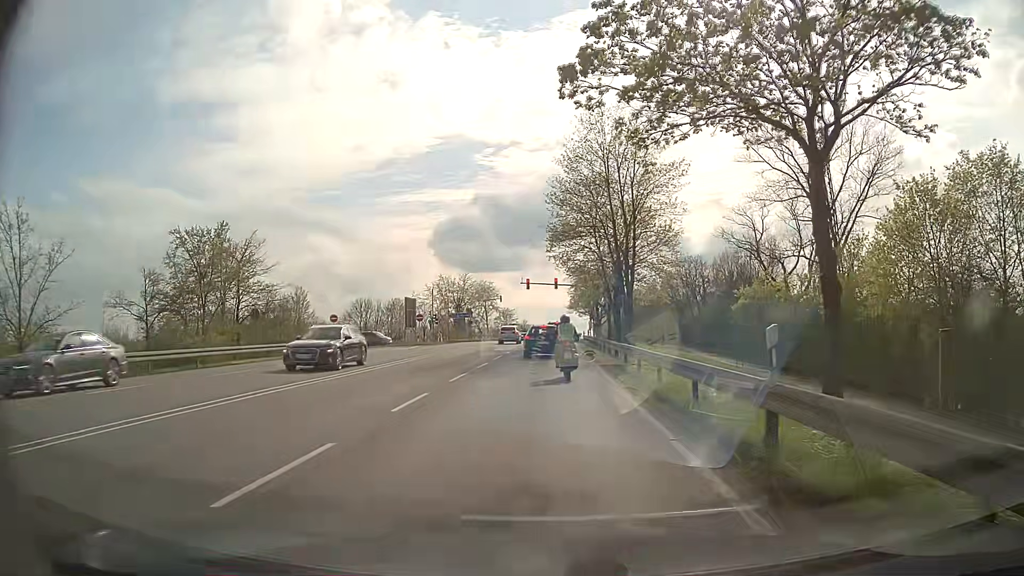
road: secondary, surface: asphalt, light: Day
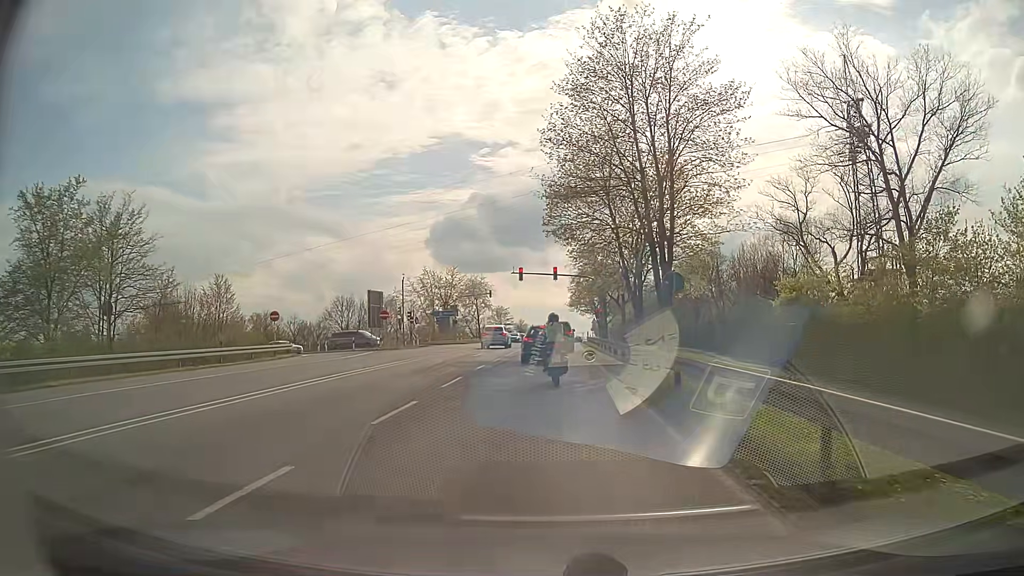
(+0.1, +13.1) m; 0°
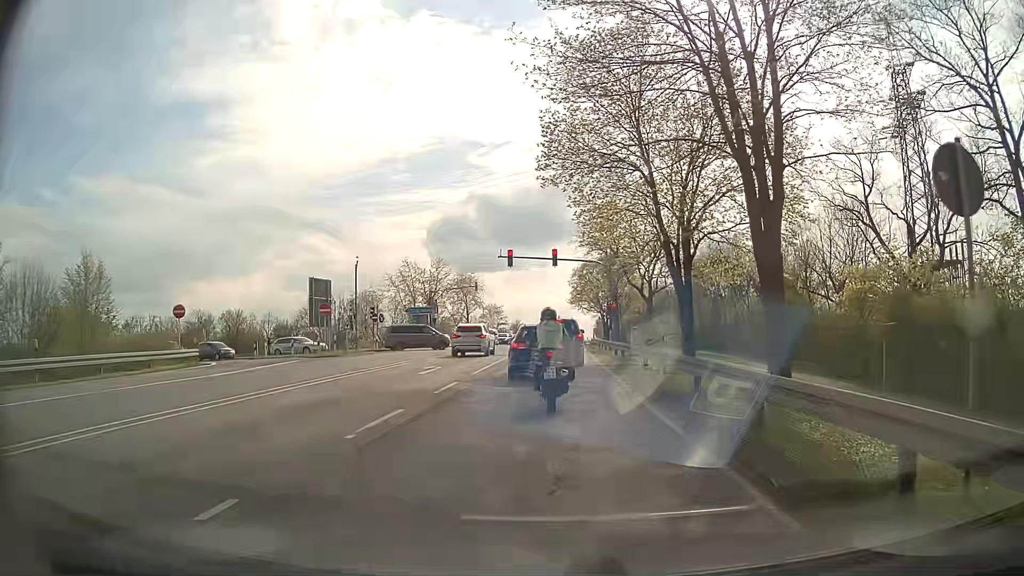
(0.0, +13.0) m; +1°
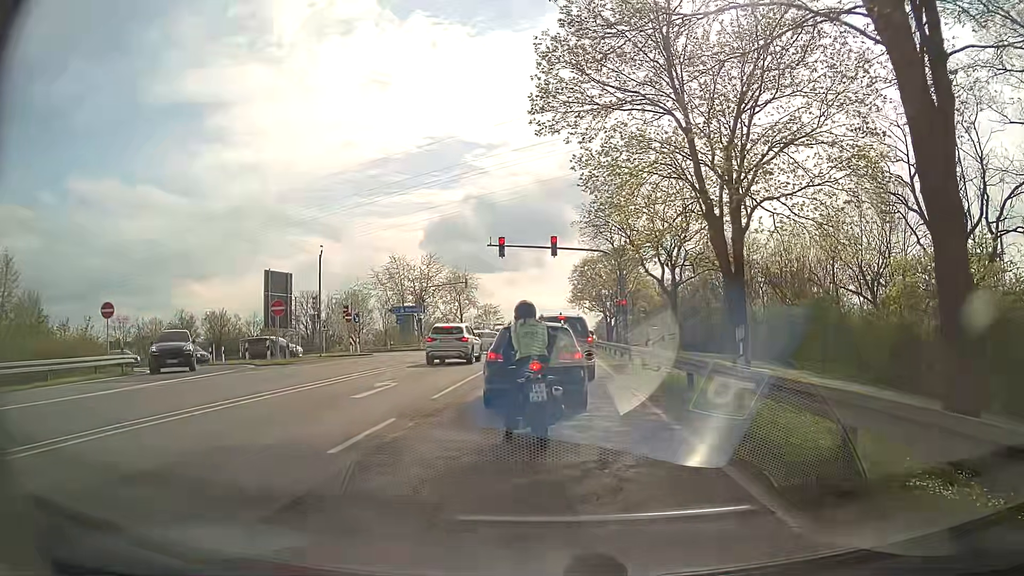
(-0.1, +6.5) m; 0°
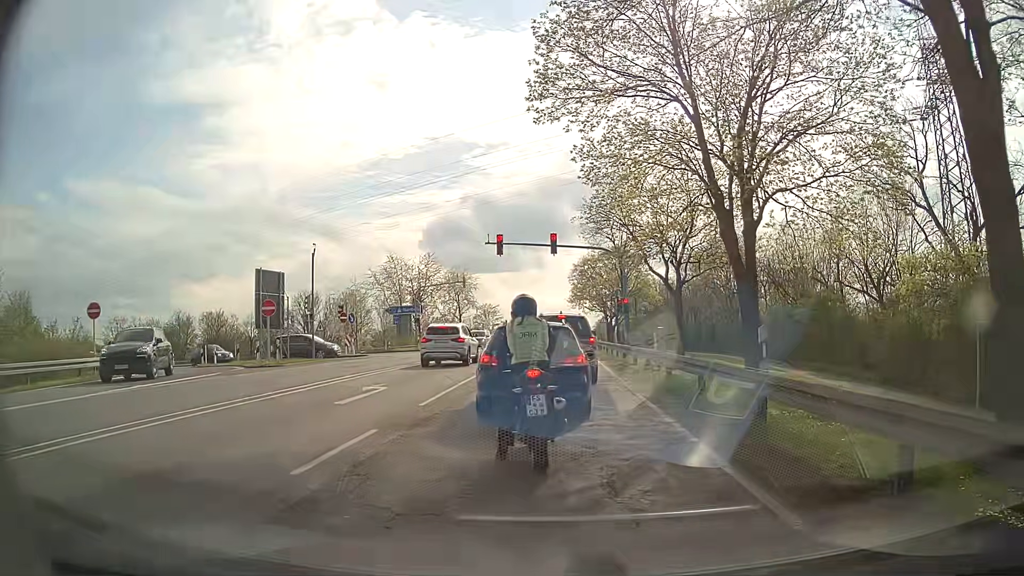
(0.0, +1.1) m; 0°
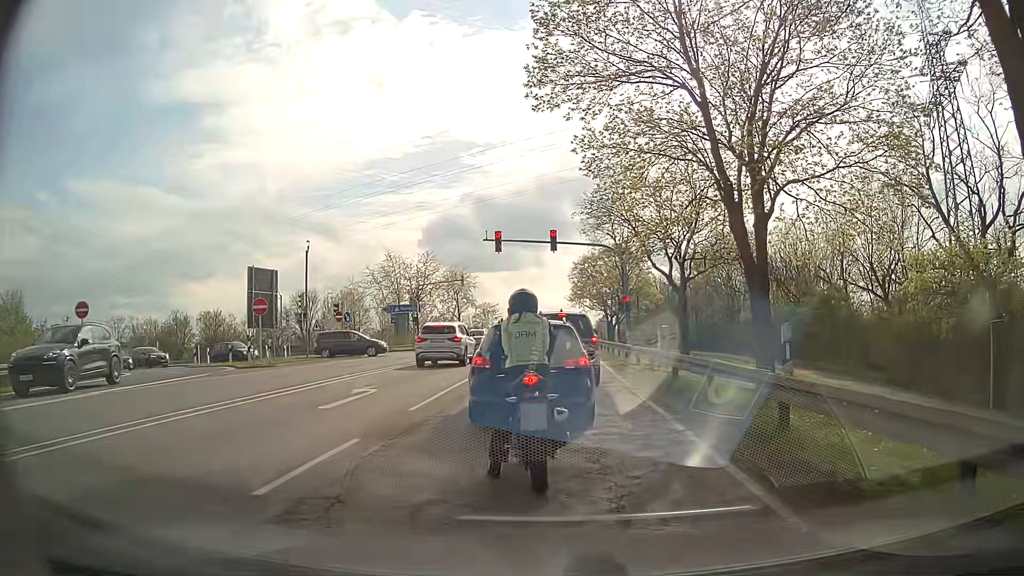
(0.0, +0.9) m; +1°
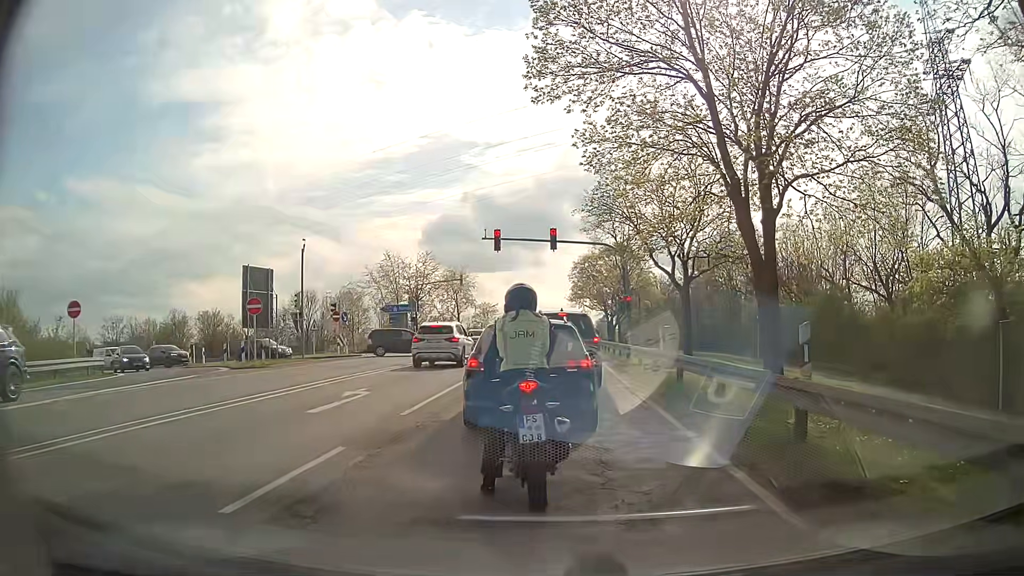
(0.0, +0.6) m; 0°
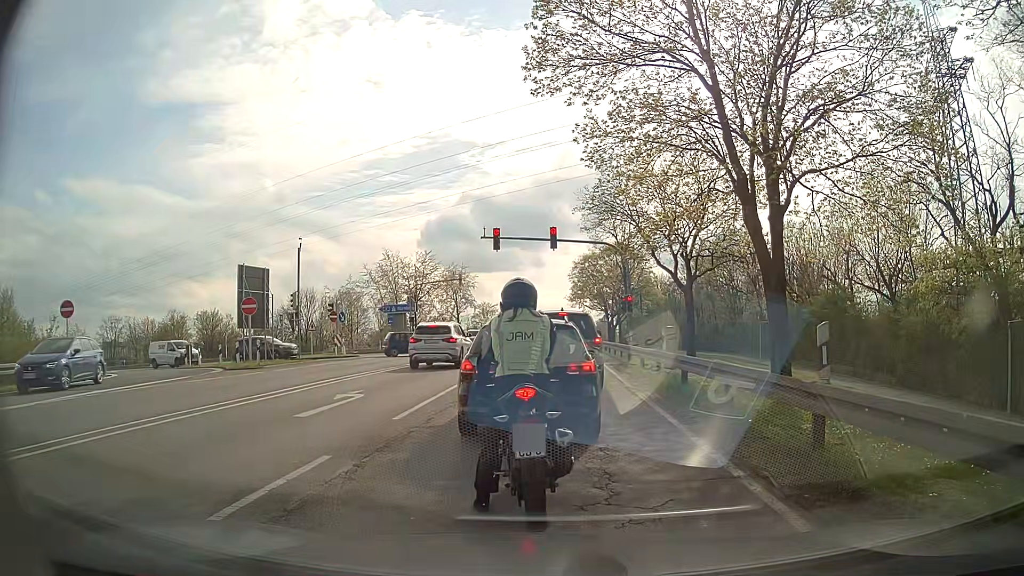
(0.0, +0.5) m; 0°
(0, +10) (0, +20) (-1, +30) (-1, +40) (-1, +50) (-1, +60) (0, +70) (0, +80) (0, +90) (+1, +100) m
